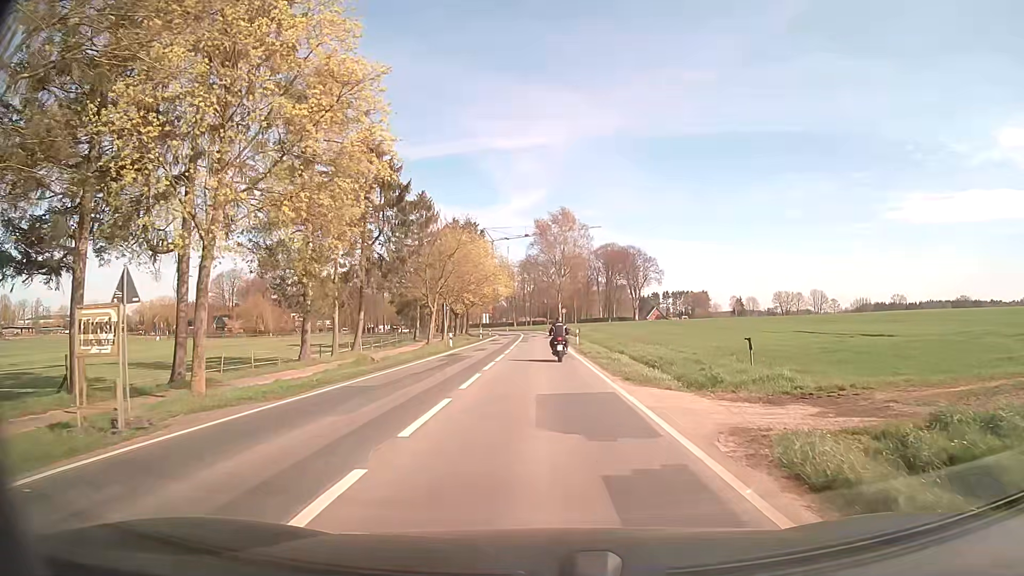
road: secondary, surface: asphalt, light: Day
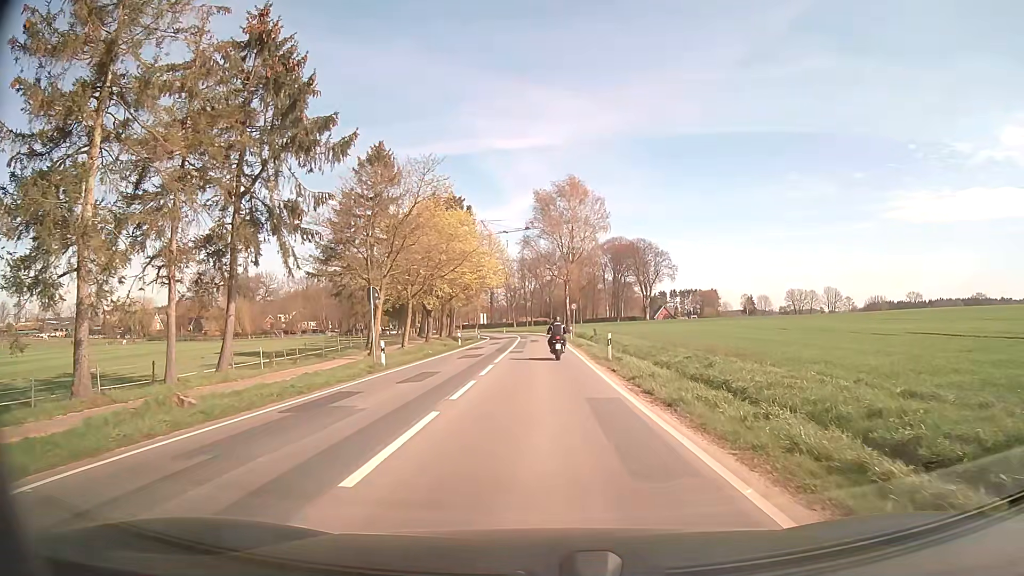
(-0.2, +20.3) m; 0°
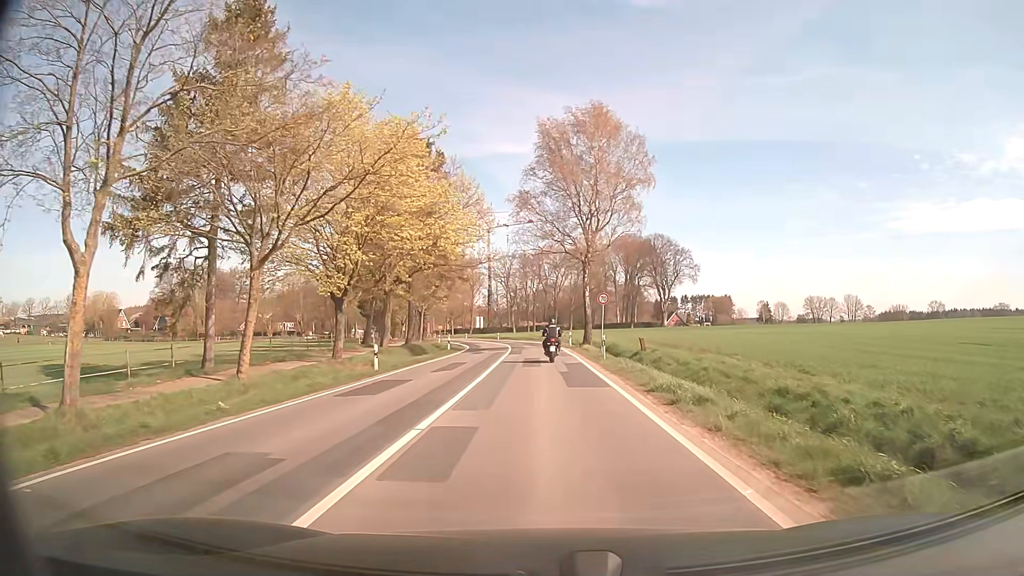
(-0.1, +26.2) m; -1°
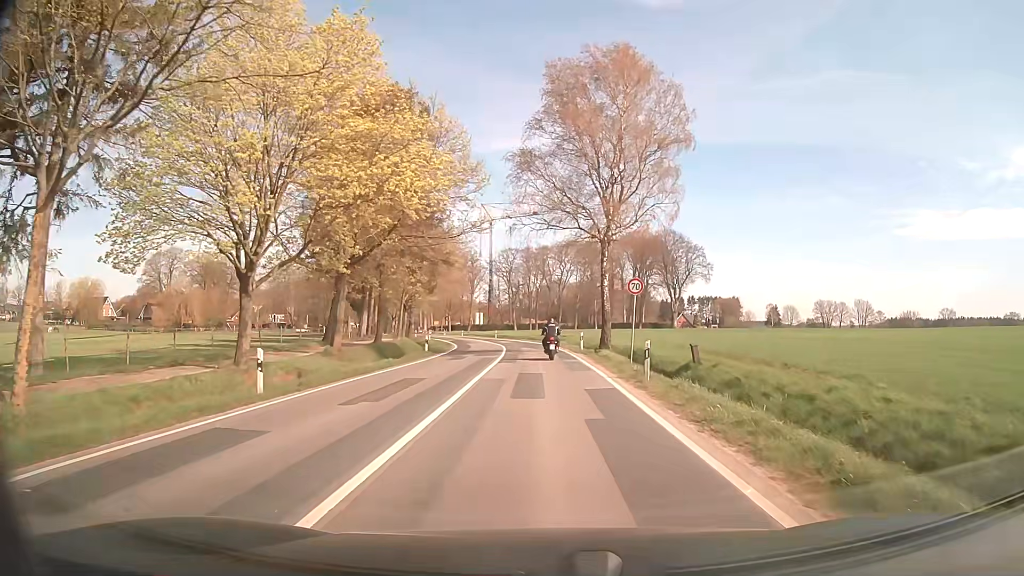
(0.0, +10.7) m; 0°
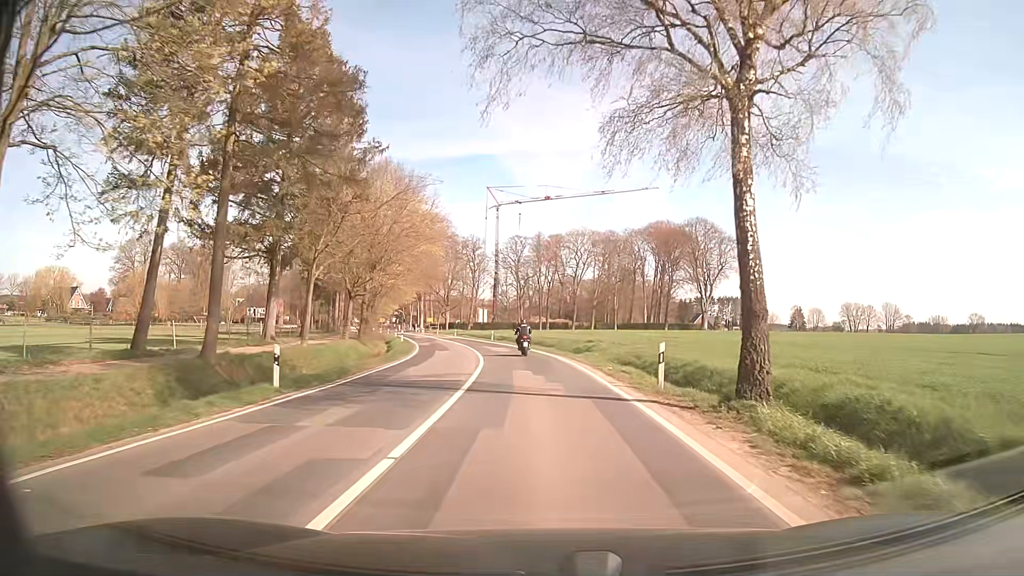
(0.0, +23.3) m; -1°
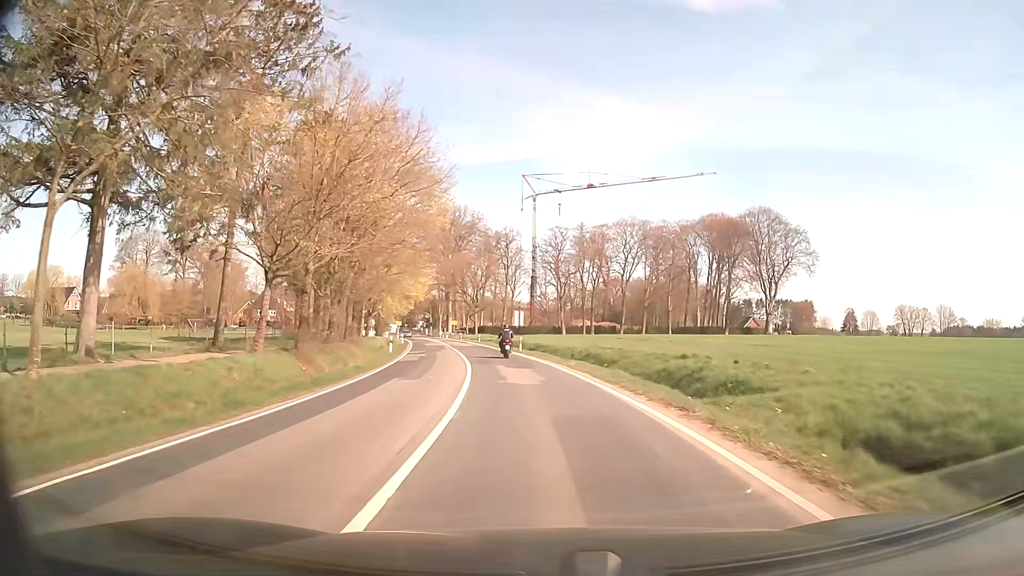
(-0.5, +19.7) m; -3°
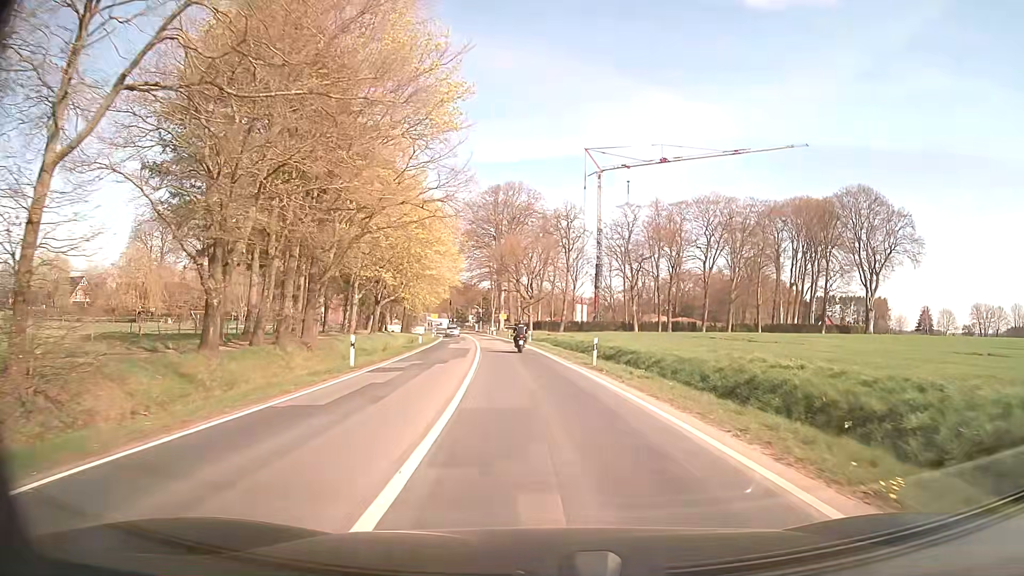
(-0.9, +21.2) m; -5°
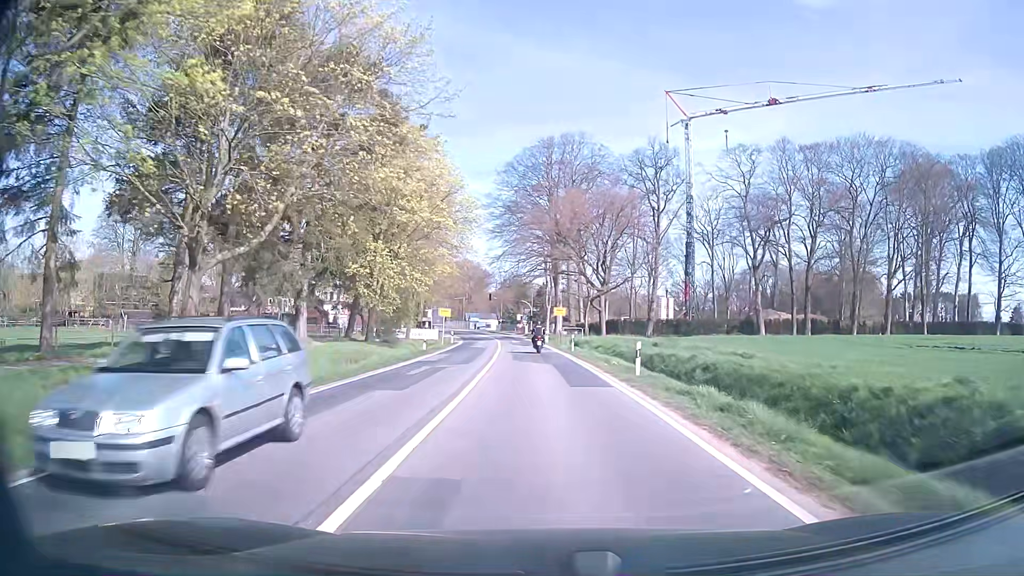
(-1.8, +36.8) m; -5°
(0, +10) (0, +20) (-1, +30) (-1, +40) (-1, +50) (-2, +60) (-3, +70) (-4, +80) (-5, +90) (-7, +100) m
